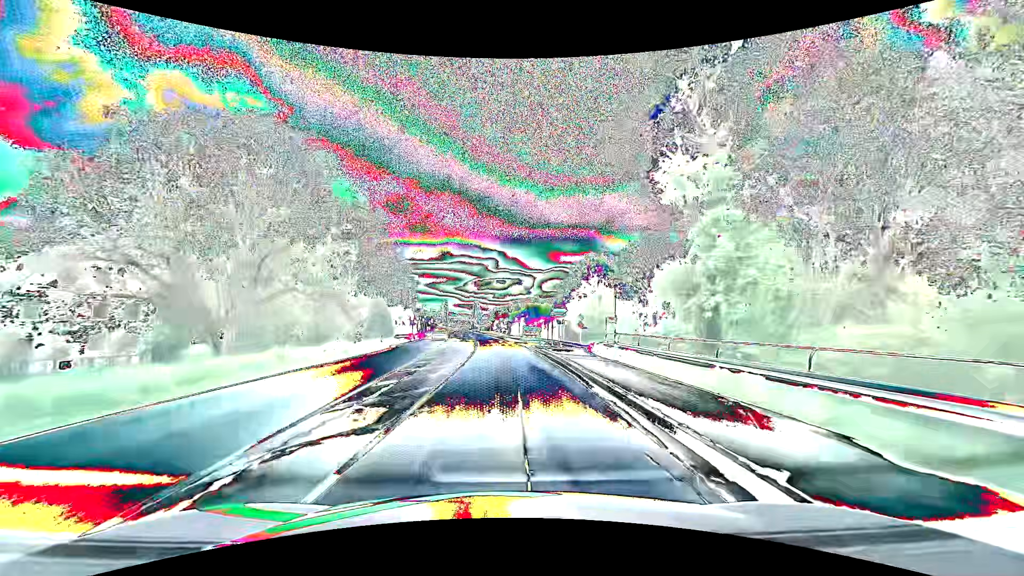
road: primary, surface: asphalt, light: Day
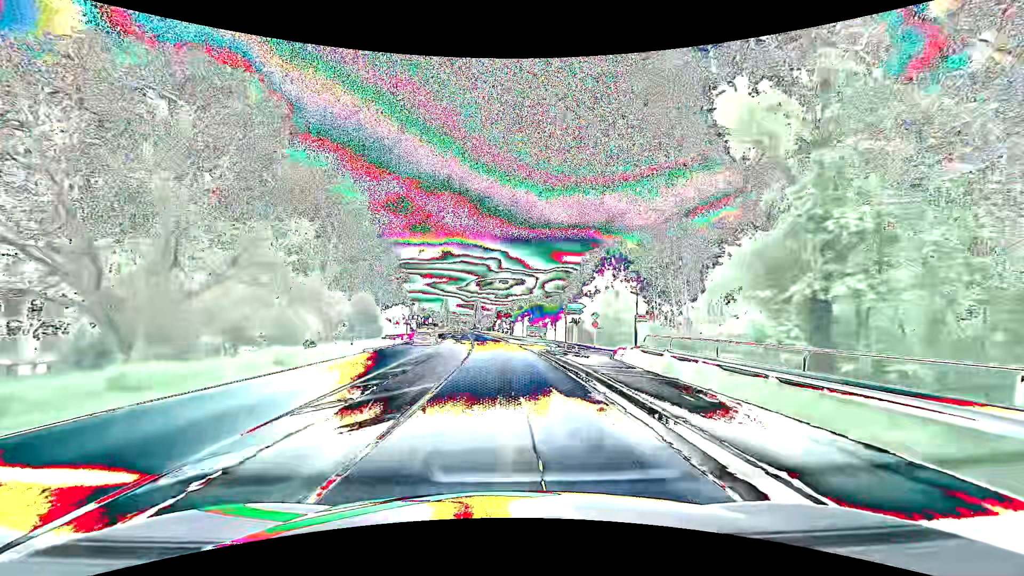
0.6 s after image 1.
(0.0, +7.6) m; 0°
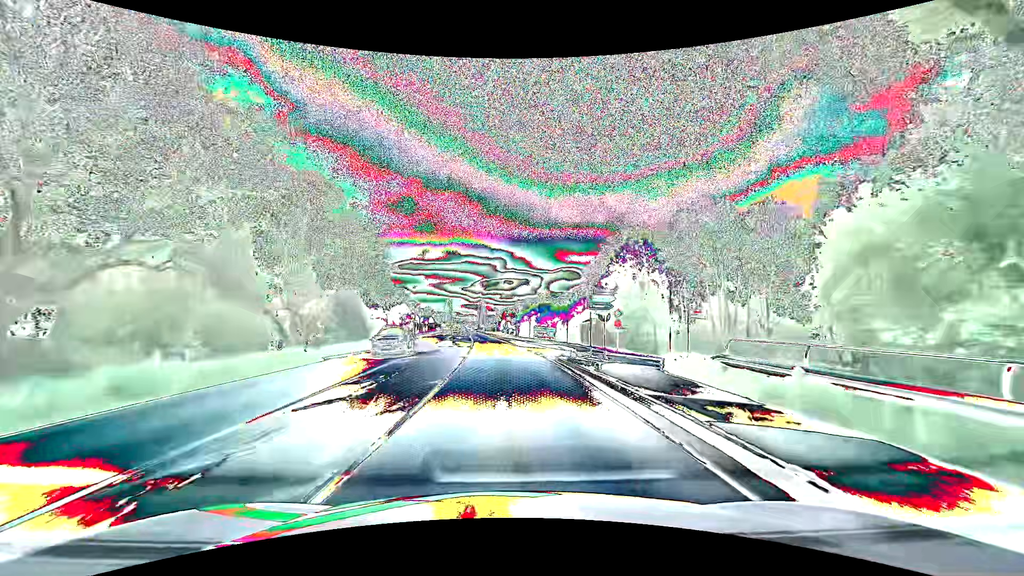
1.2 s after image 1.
(0.0, +7.6) m; -1°
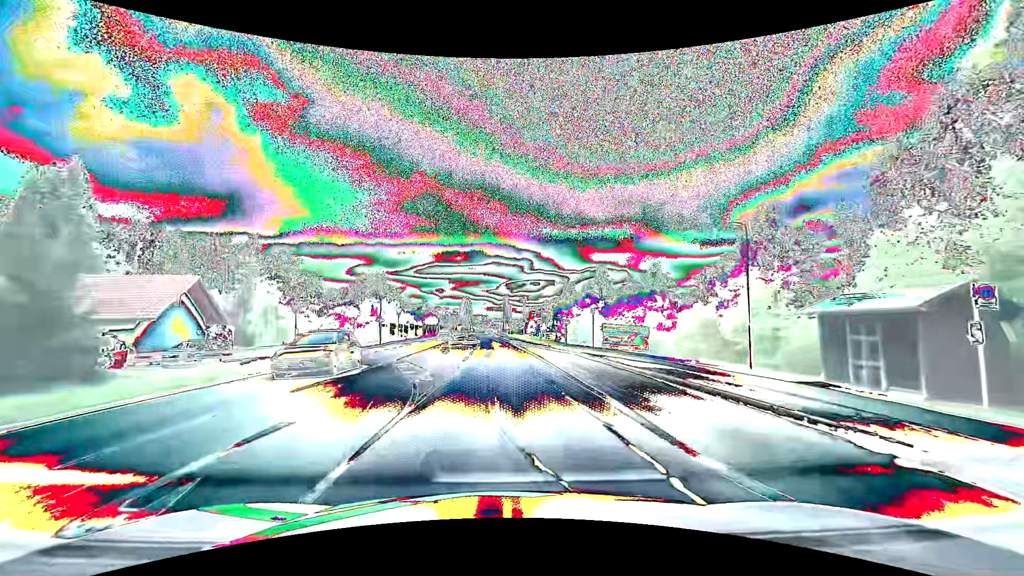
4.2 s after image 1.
(-1.0, +38.0) m; -3°
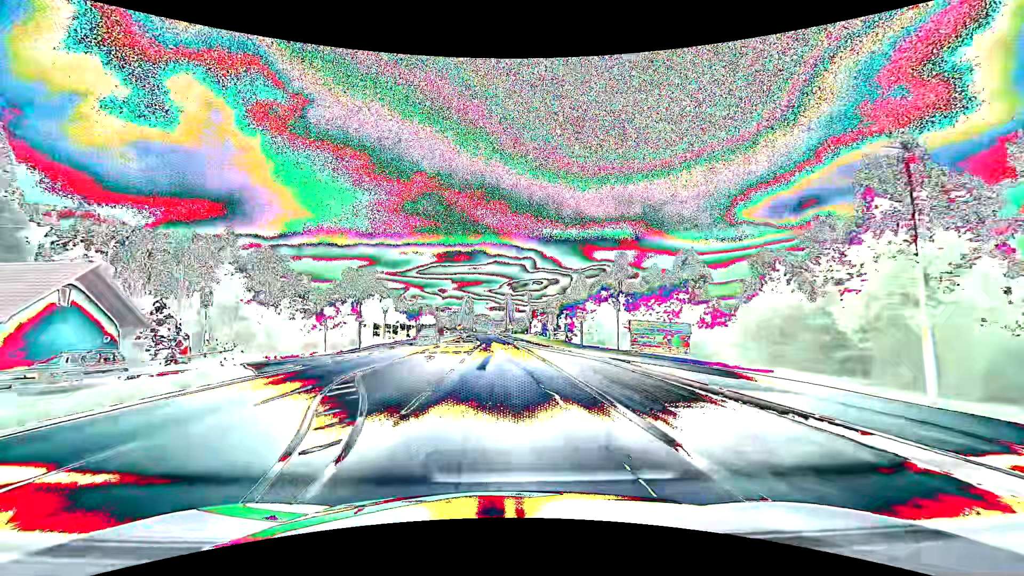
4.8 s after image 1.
(0.0, +7.6) m; 0°
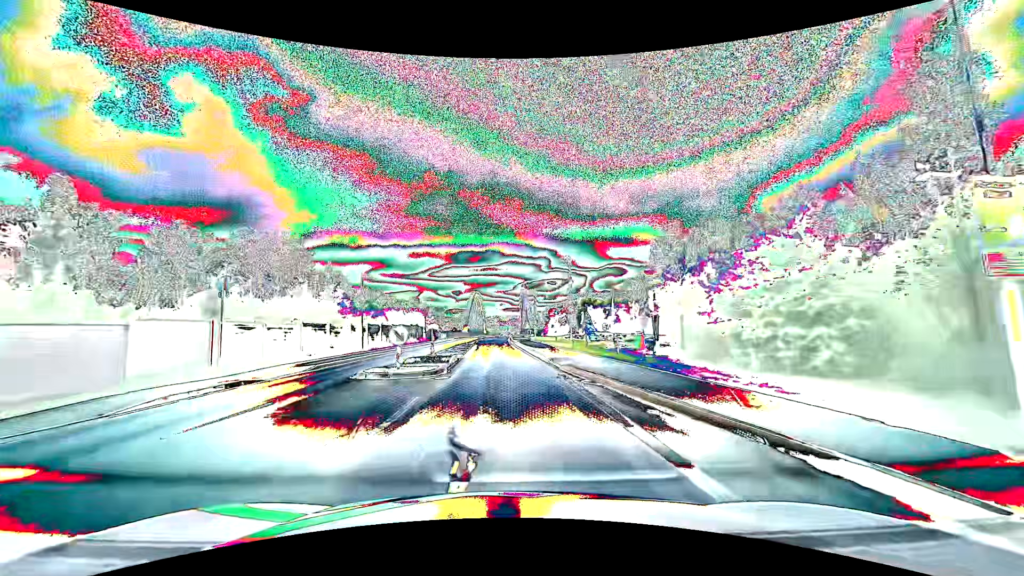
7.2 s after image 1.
(-0.3, +30.4) m; -1°
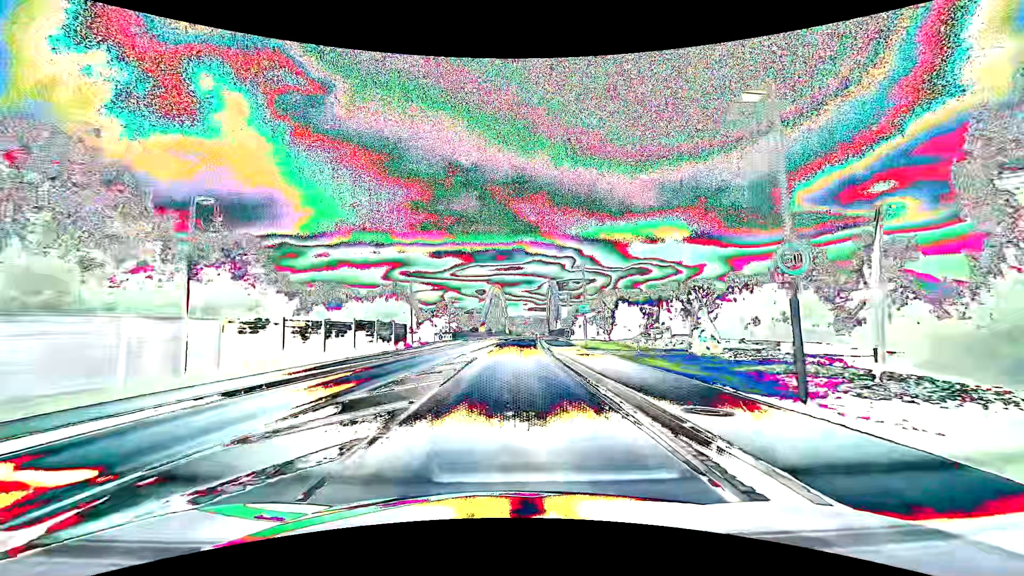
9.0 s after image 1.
(-0.5, +22.8) m; -3°
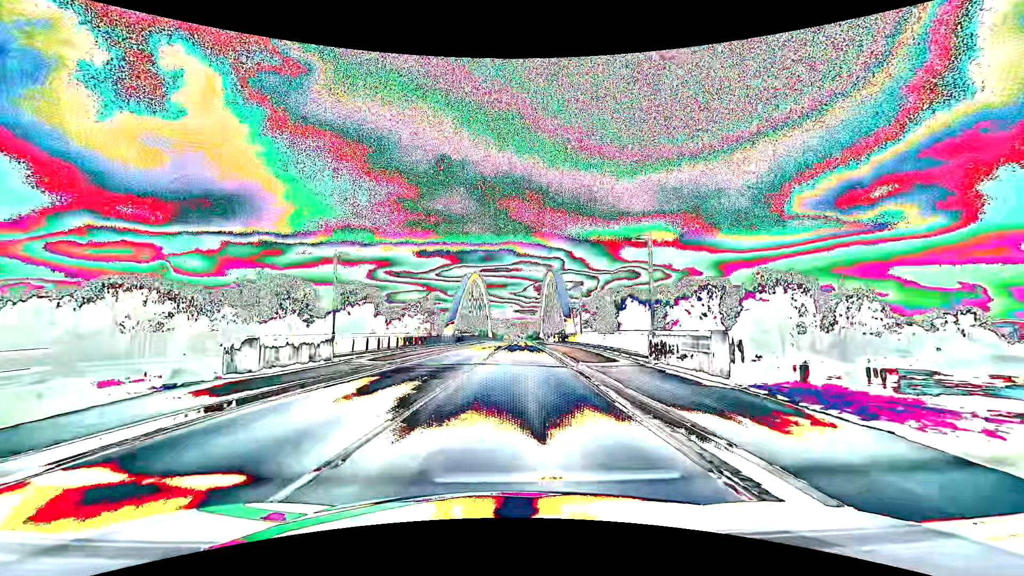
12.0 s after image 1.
(+0.3, +38.0) m; +1°
(0, +10) (0, +20) (+1, +30) (+1, +40) (+1, +50) (+1, +60) (+2, +70) (+2, +80) (+3, +90) (+3, +100) m
